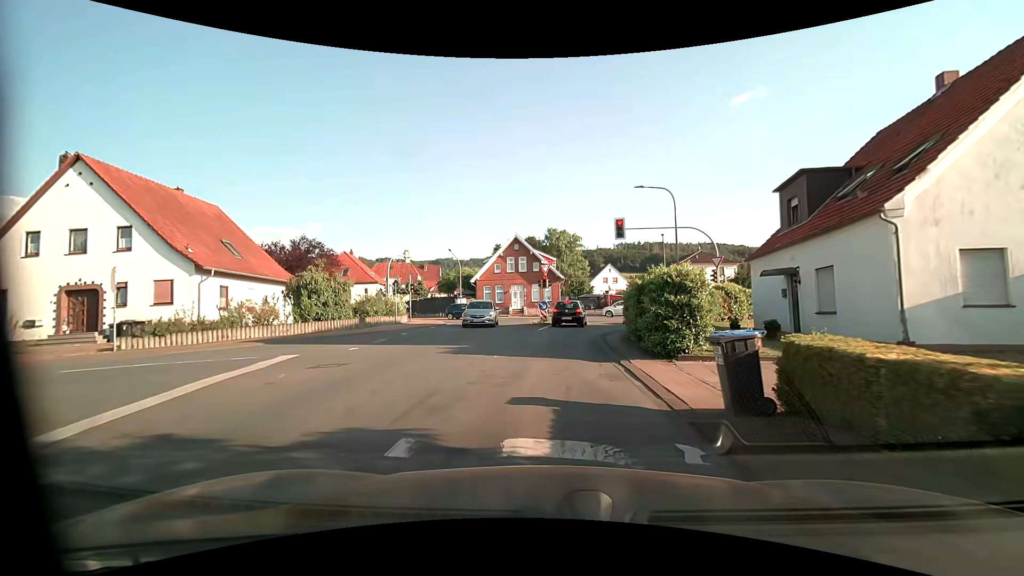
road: tertiary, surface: asphalt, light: Day
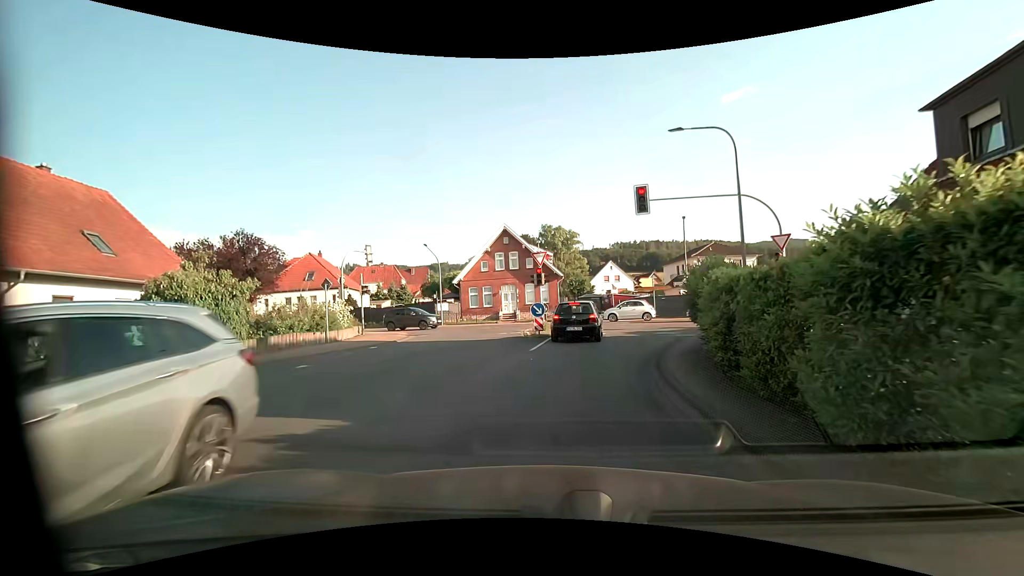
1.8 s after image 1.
(0.0, +9.0) m; 0°
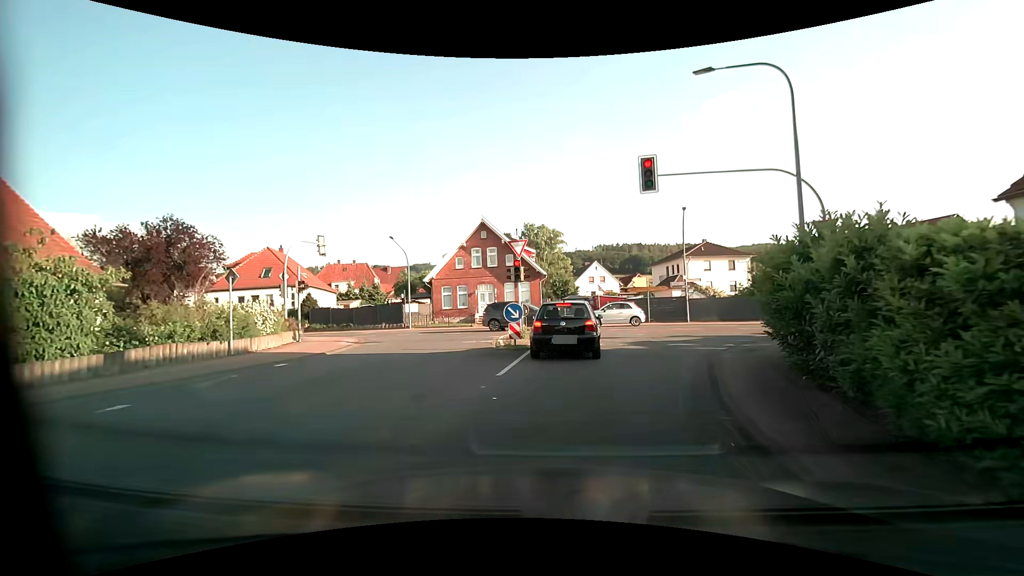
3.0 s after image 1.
(0.0, +5.2) m; 0°
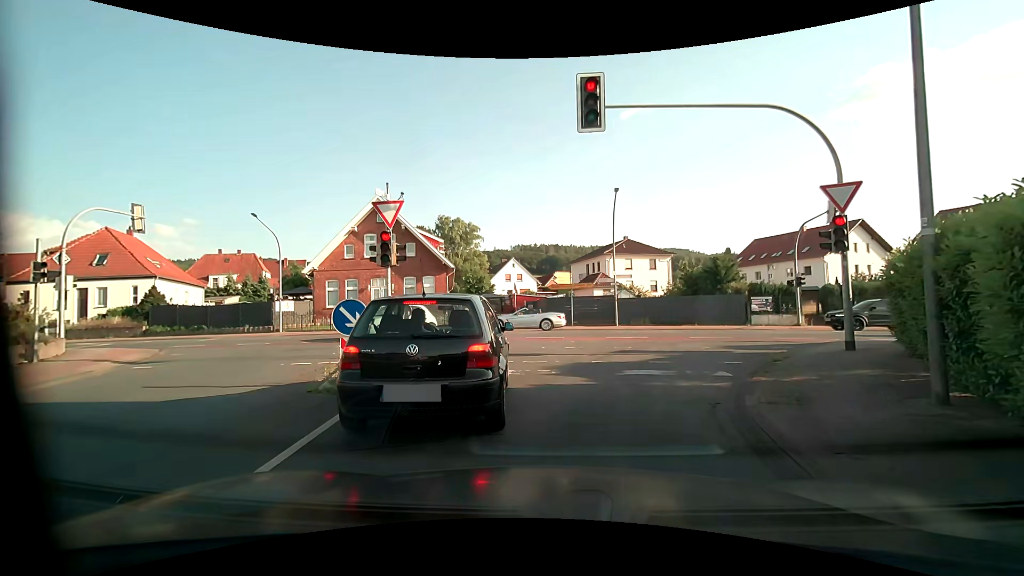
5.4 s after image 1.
(+0.7, +6.7) m; +9°
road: secondary
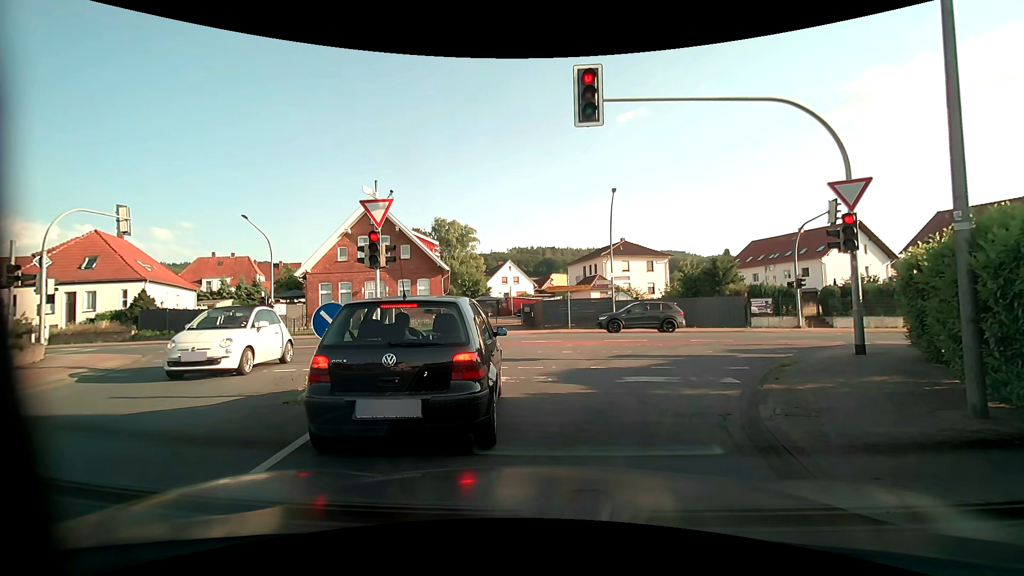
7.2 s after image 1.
(0.0, +0.6) m; 0°
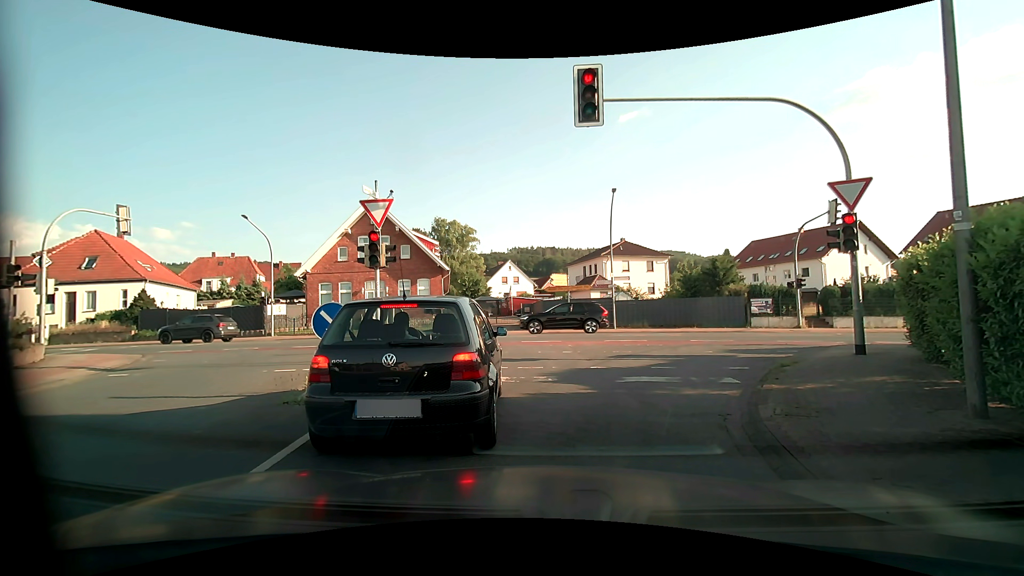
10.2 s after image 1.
(0.0, 0.0) m; 0°
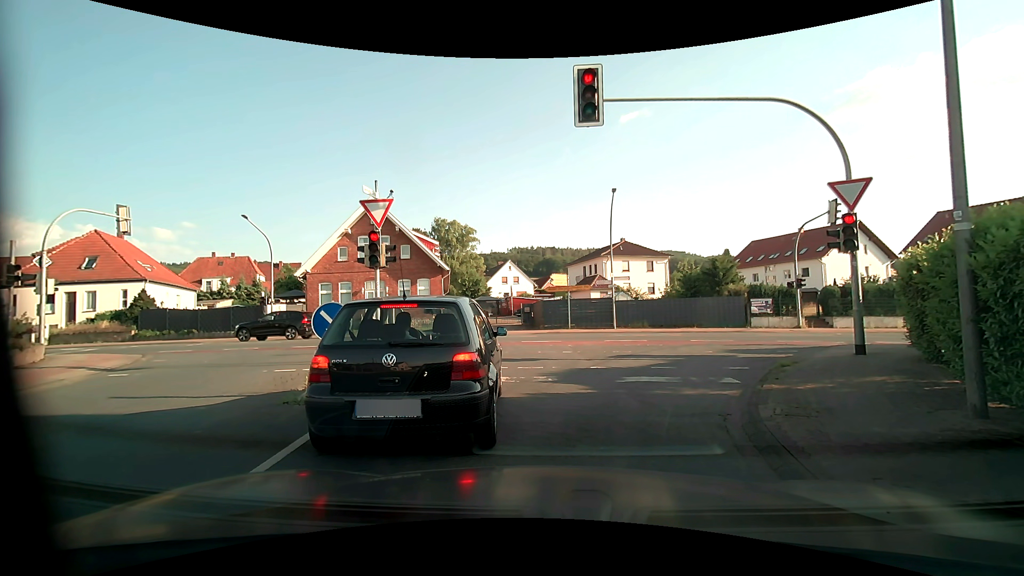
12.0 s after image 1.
(0.0, 0.0) m; 0°
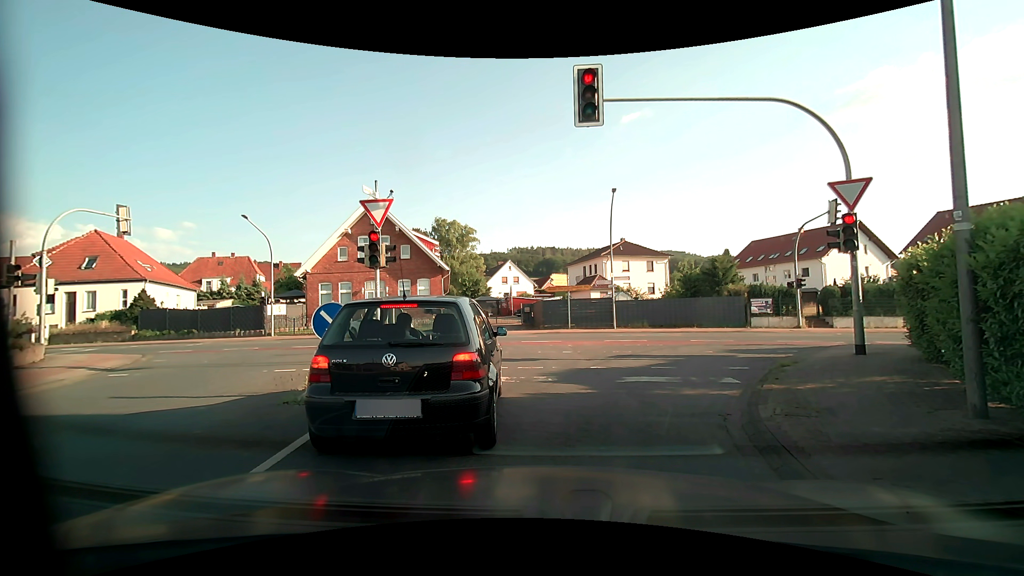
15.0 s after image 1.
(0.0, 0.0) m; 0°
(+1, +10) (+6, +19) (+15, +22) (+25, +22) (+35, +21) (+45, +21) (+55, +21) (+65, +21) (+75, +21) (+85, +21) m
